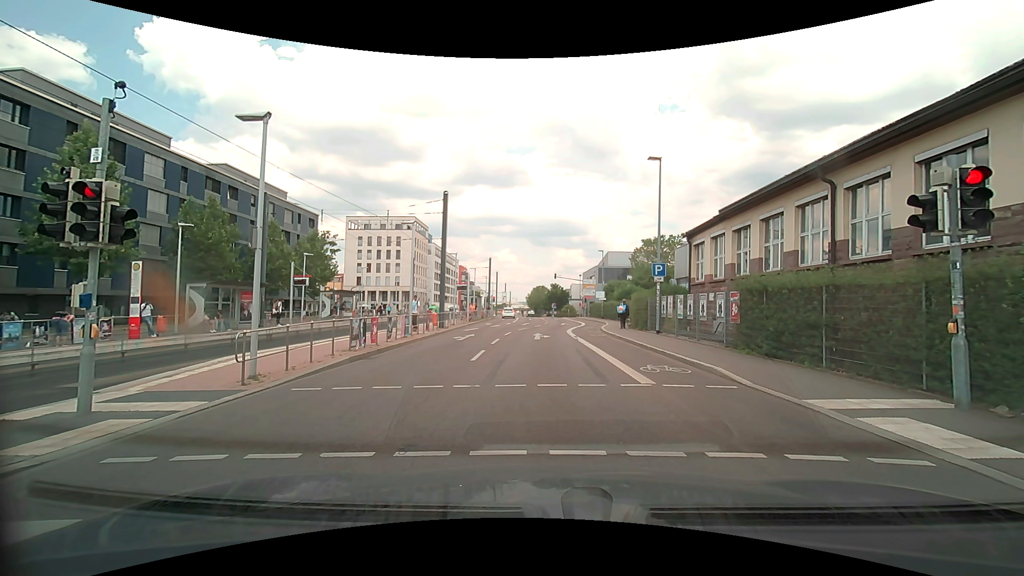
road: secondary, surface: asphalt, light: Day
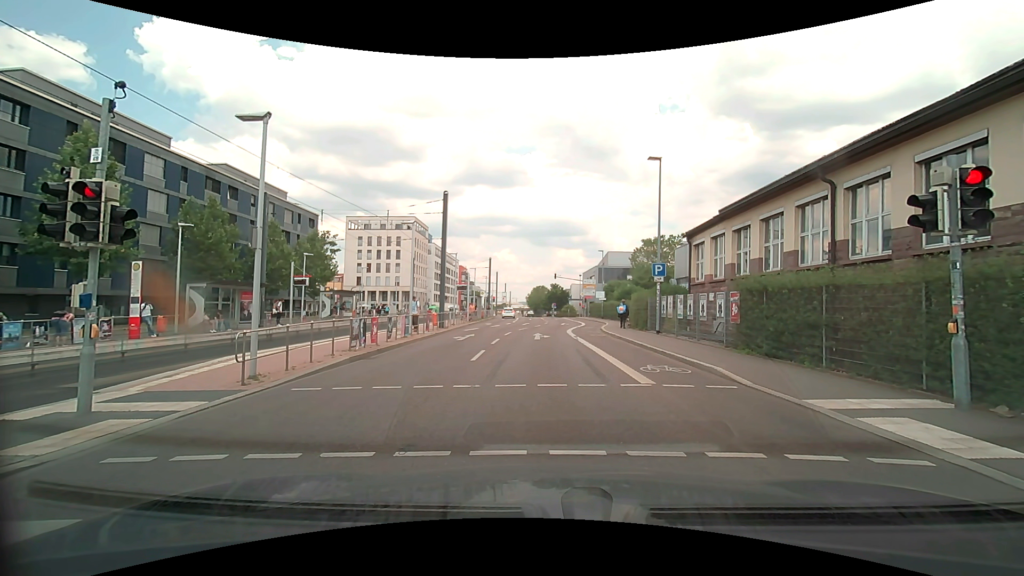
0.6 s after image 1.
(0.0, 0.0) m; 0°
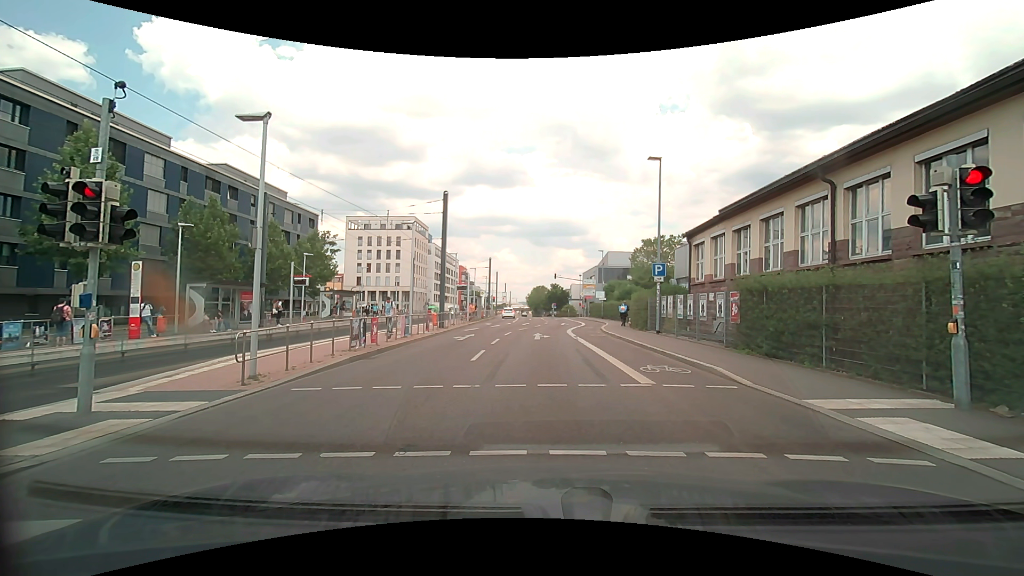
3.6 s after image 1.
(0.0, 0.0) m; 0°
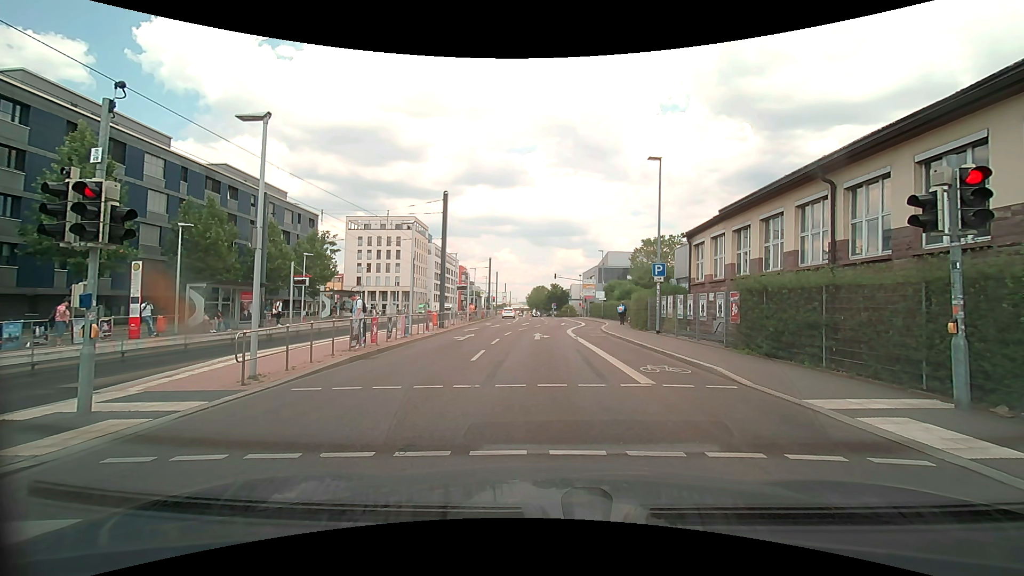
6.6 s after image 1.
(0.0, 0.0) m; 0°
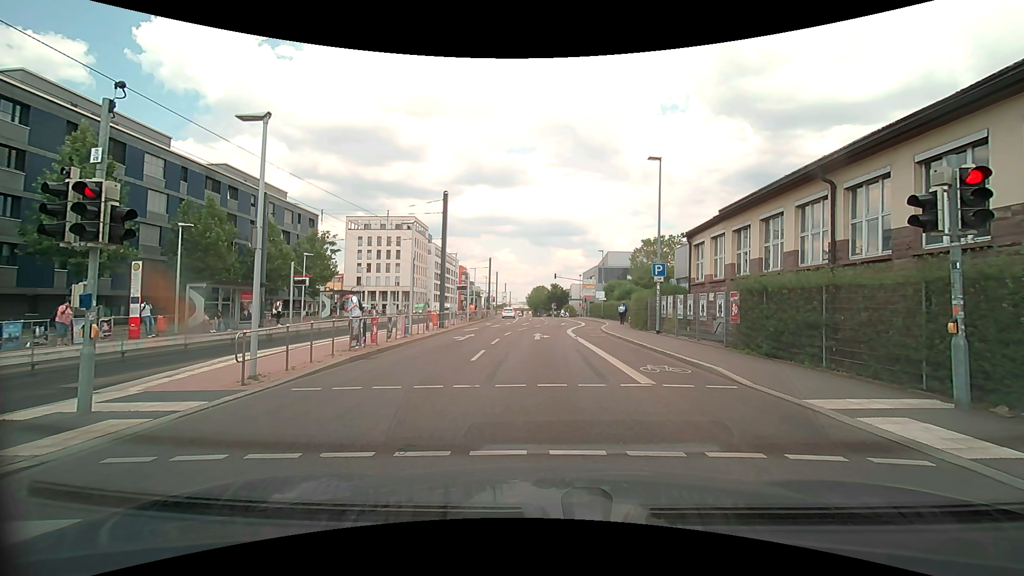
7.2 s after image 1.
(0.0, 0.0) m; 0°
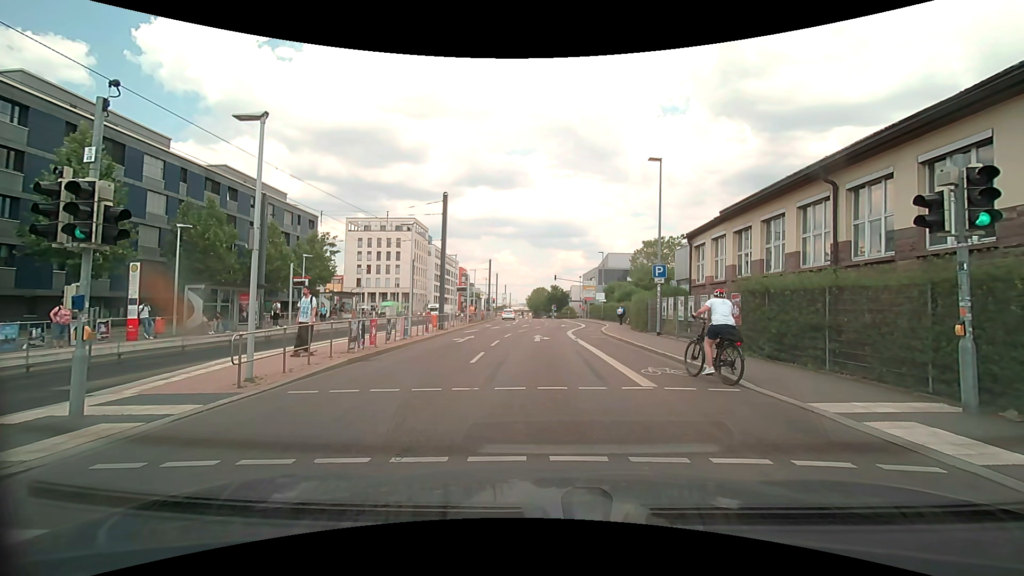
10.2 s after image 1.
(0.0, +0.1) m; 0°
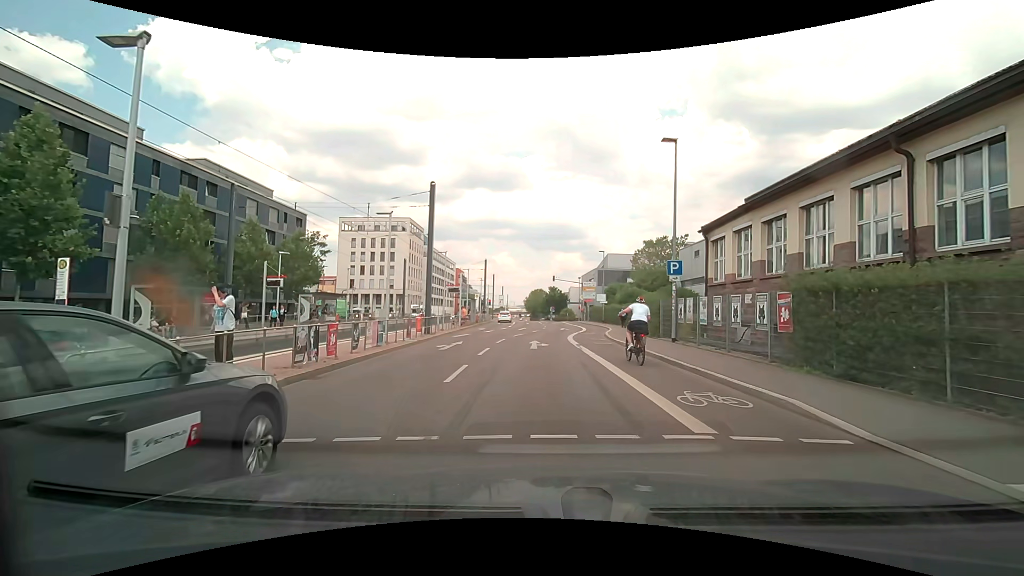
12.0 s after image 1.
(+0.1, +3.4) m; +2°
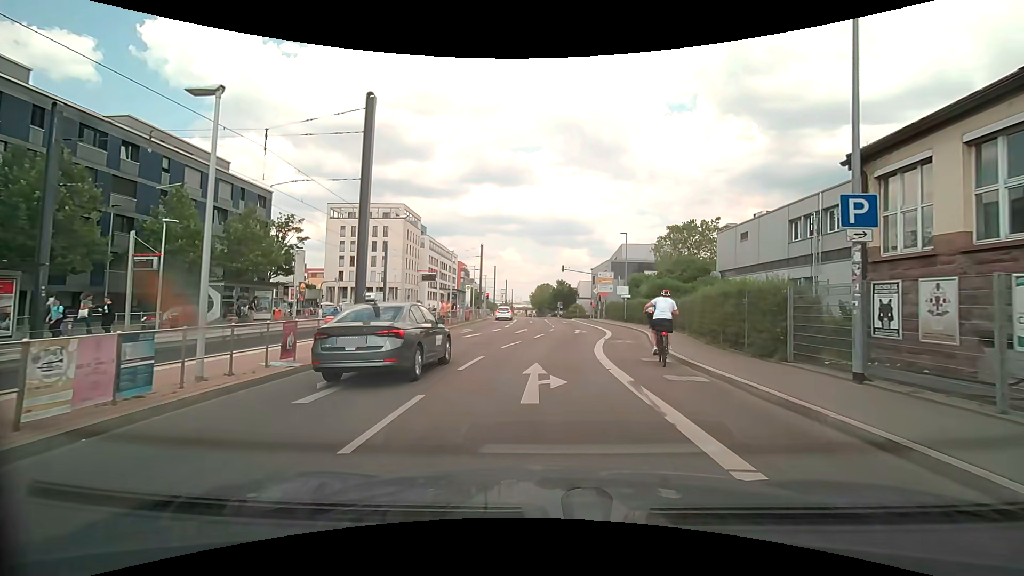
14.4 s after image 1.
(0.0, +11.3) m; 0°
